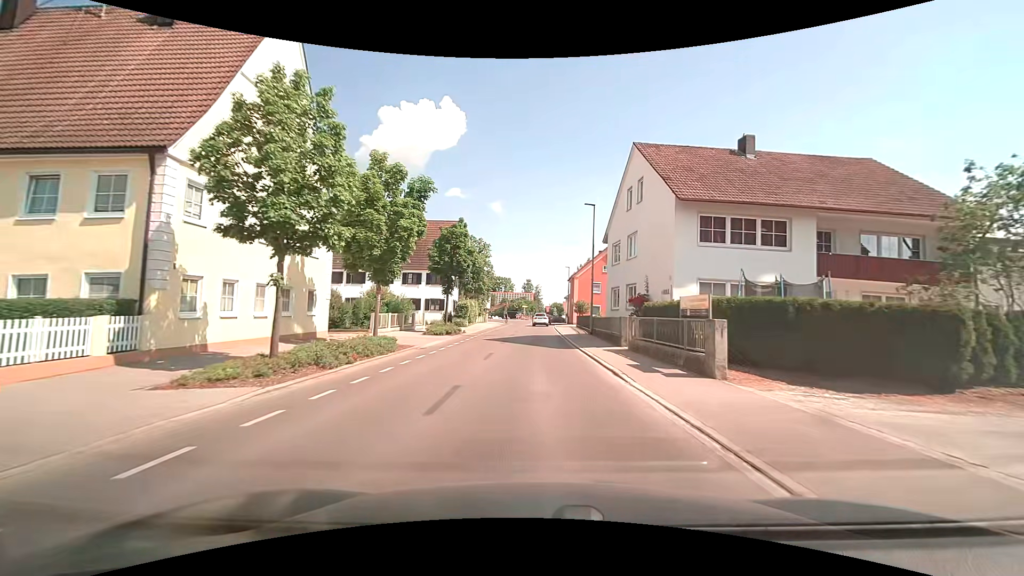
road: tertiary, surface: asphalt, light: Day
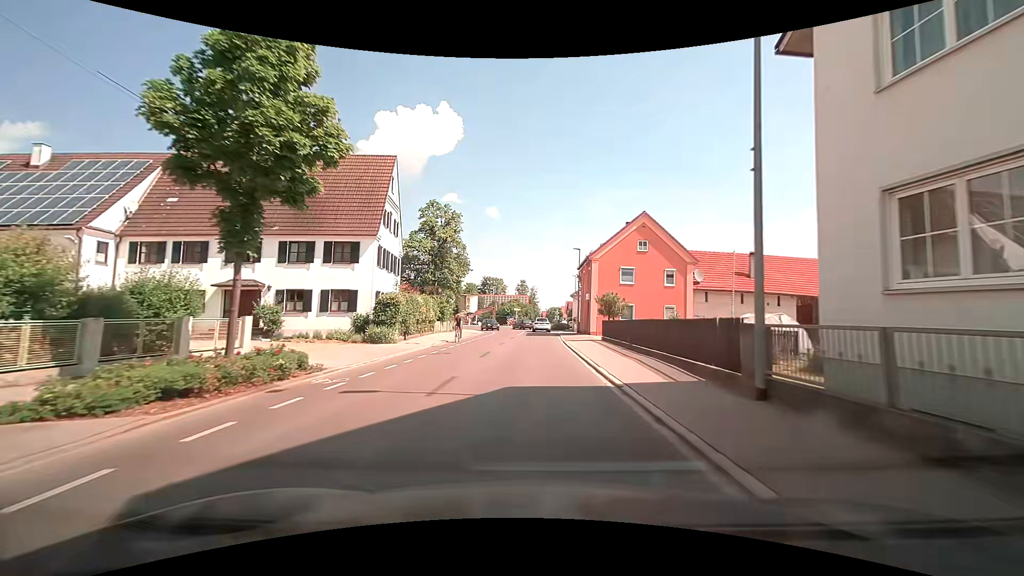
(-0.1, +25.1) m; 0°
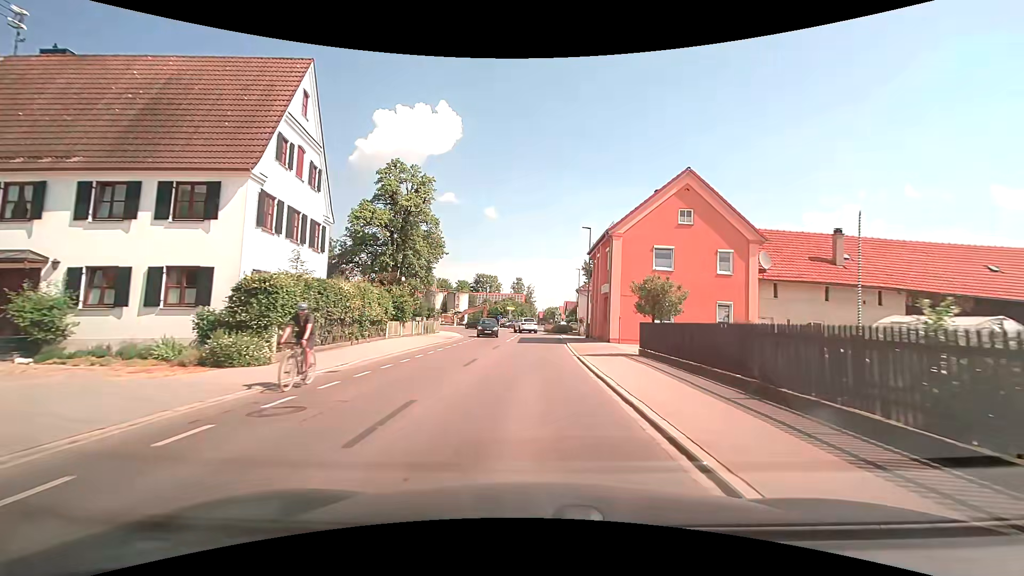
(-0.1, +12.4) m; +1°
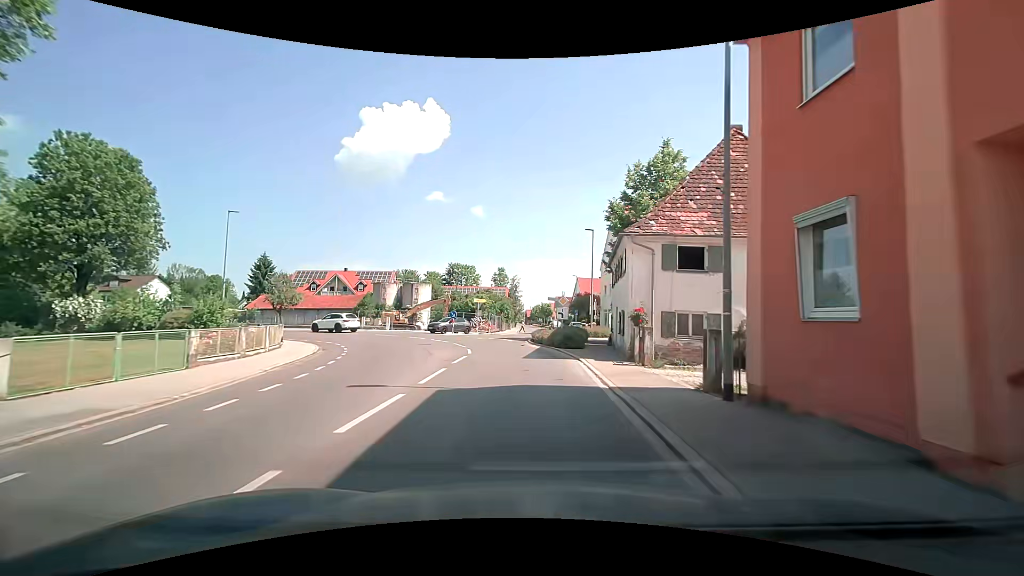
(+0.1, +30.4) m; 0°
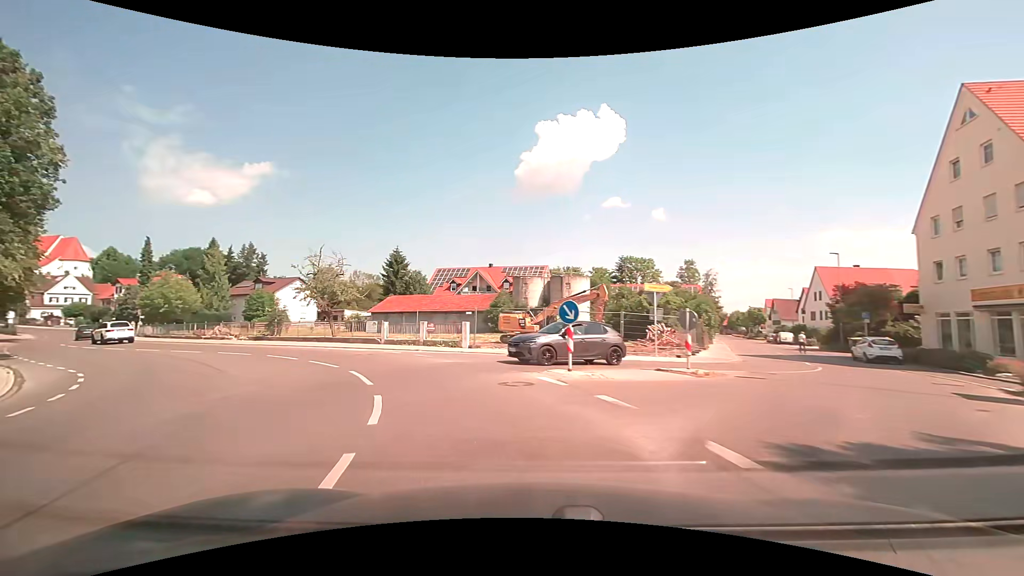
(-2.1, +26.9) m; -19°
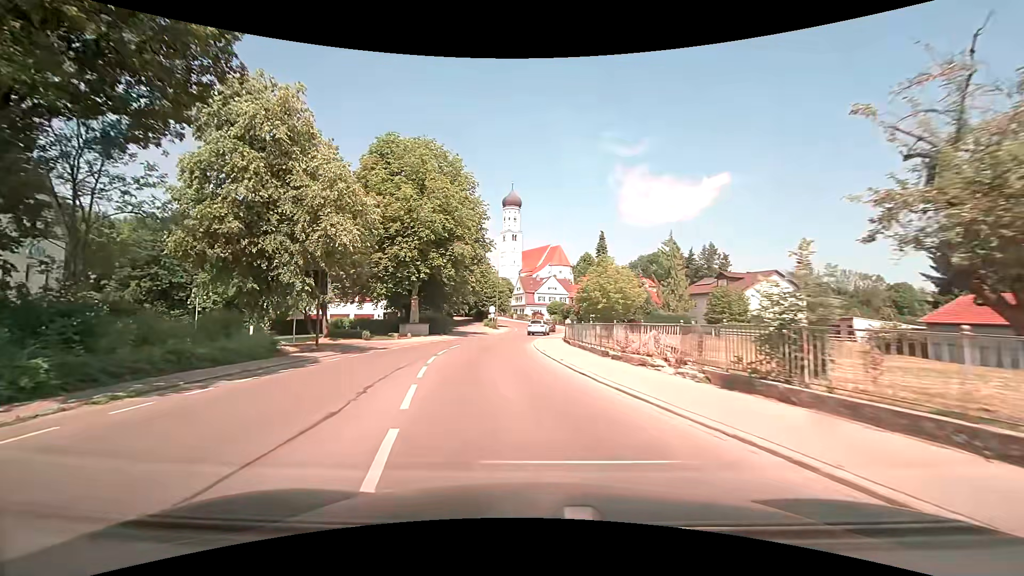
(-11.9, +23.1) m; -50°
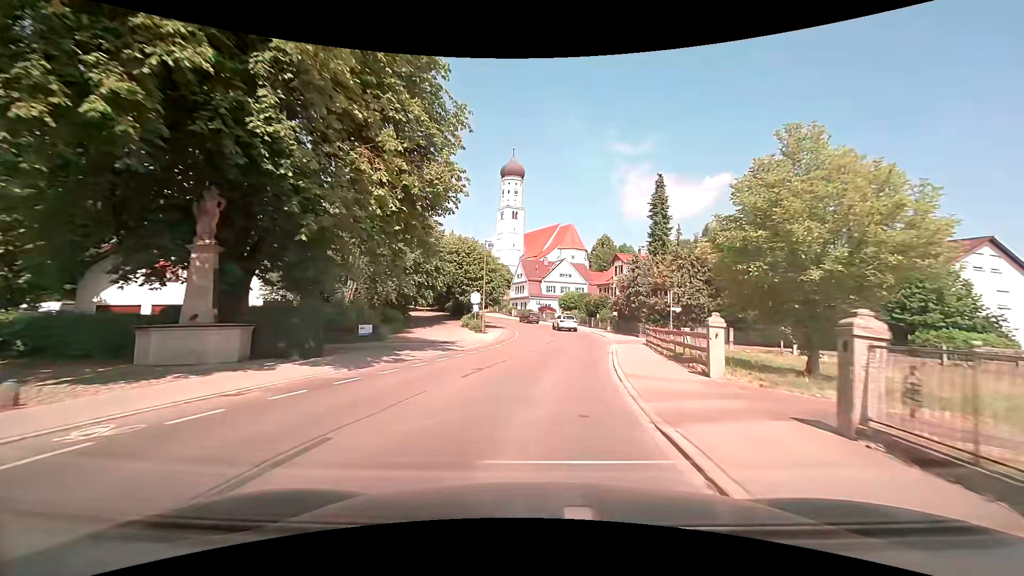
(-1.8, +32.1) m; -1°
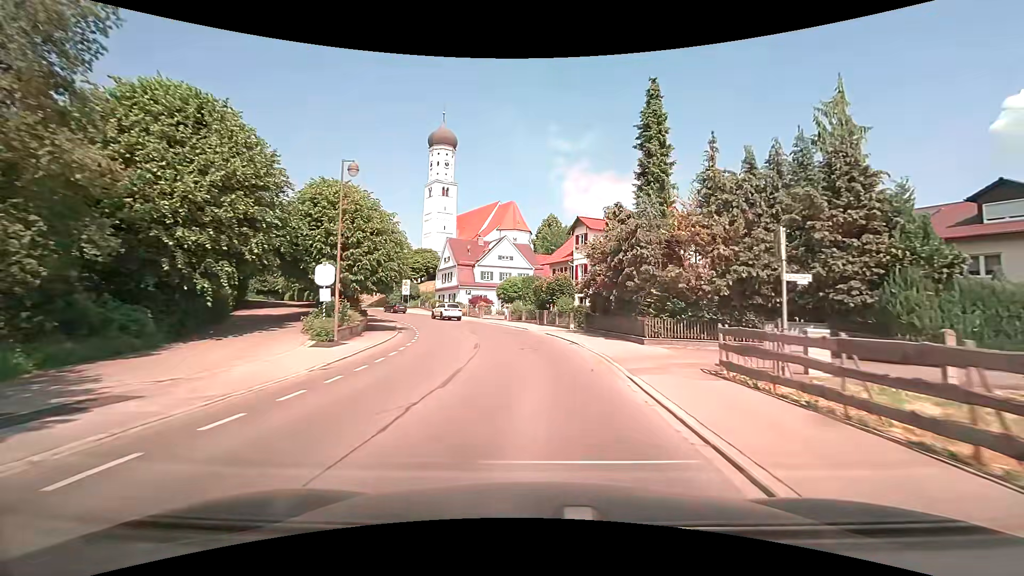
(+1.3, +20.2) m; +7°
(0, +10) (-1, +20) (-2, +30) (-5, +39) (-9, +49) (-14, +57) (-19, +66) (-25, +74) (-31, +82) (-36, +90) m
